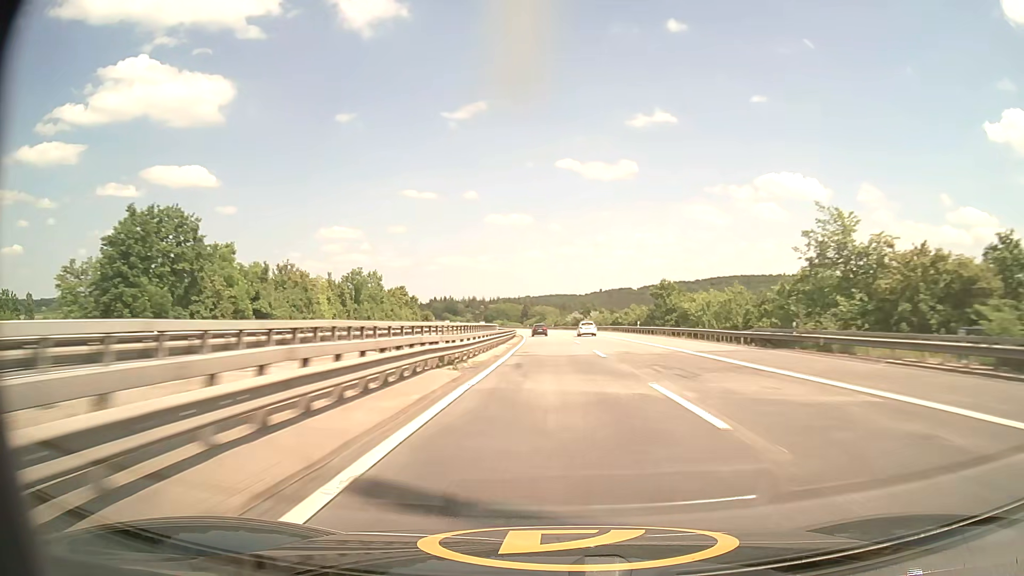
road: motorway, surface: asphalt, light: Day
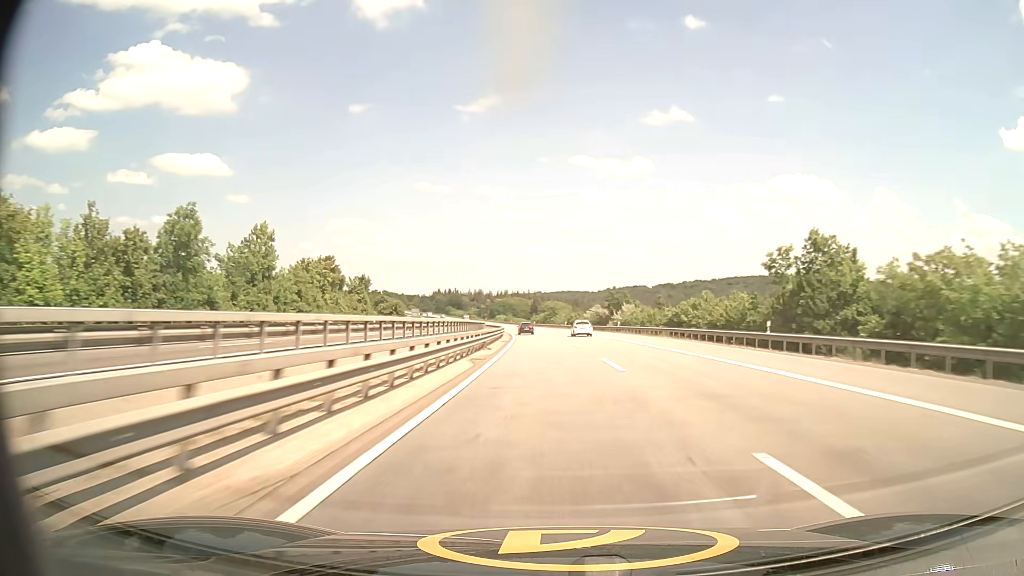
(-0.3, +43.9) m; -1°
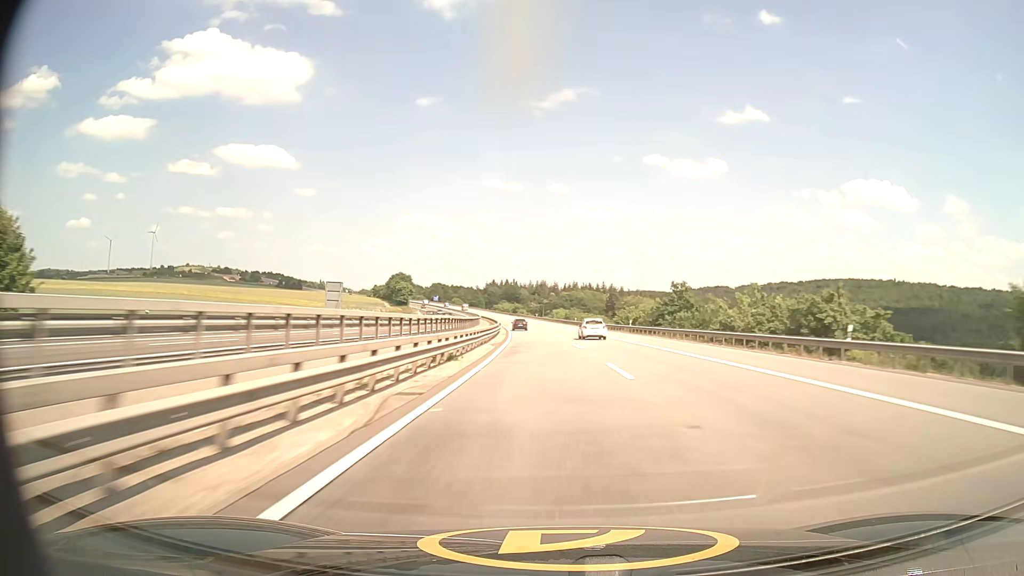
(-5.3, +110.8) m; -6°
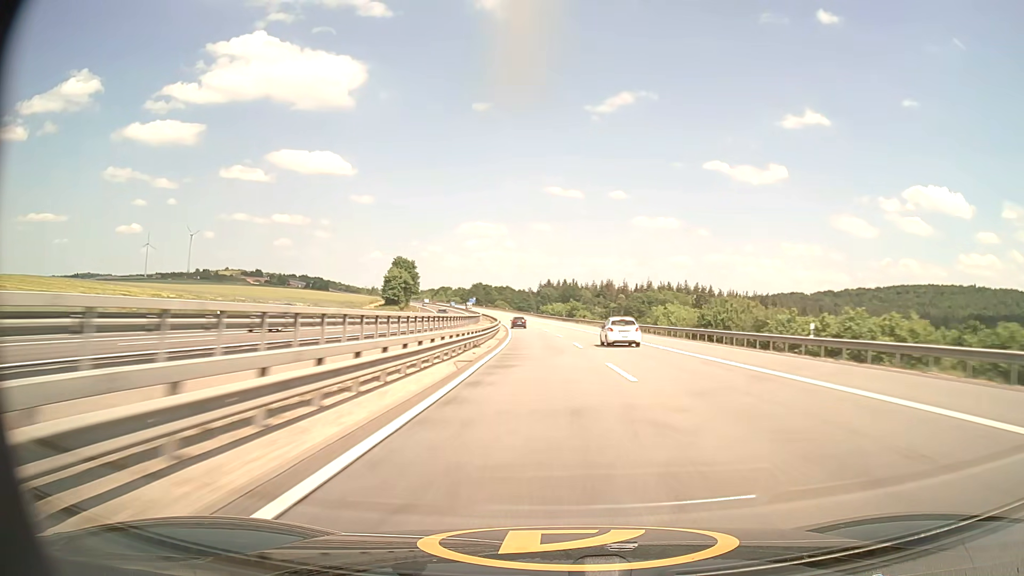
(-4.0, +90.9) m; -5°
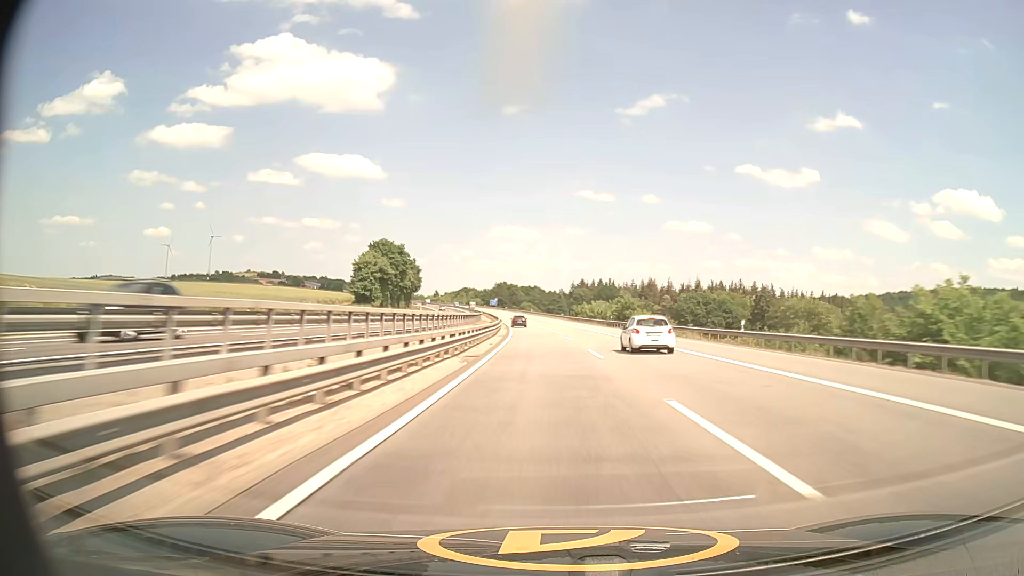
(-1.1, +46.0) m; -3°
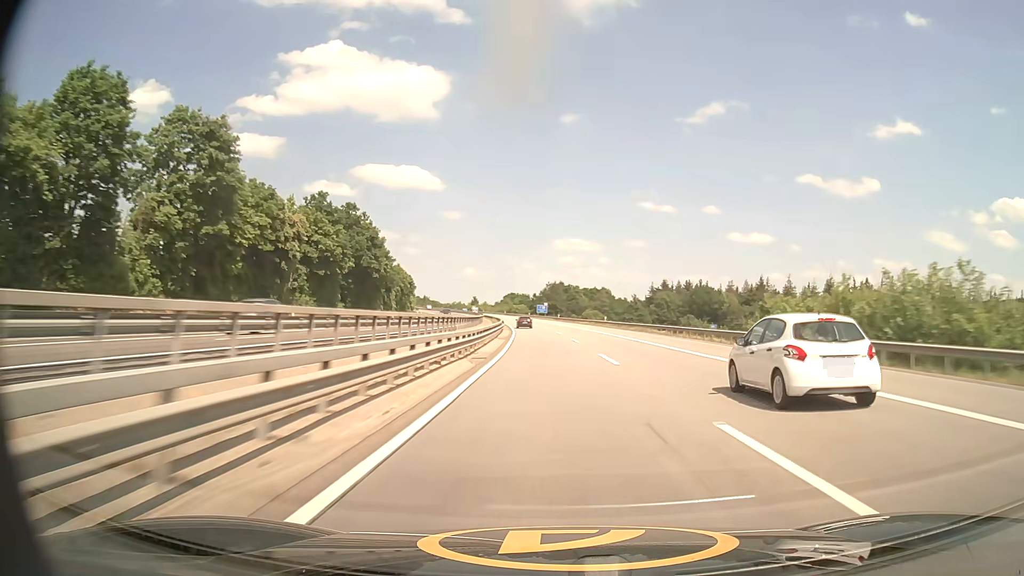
(-4.5, +92.3) m; -5°
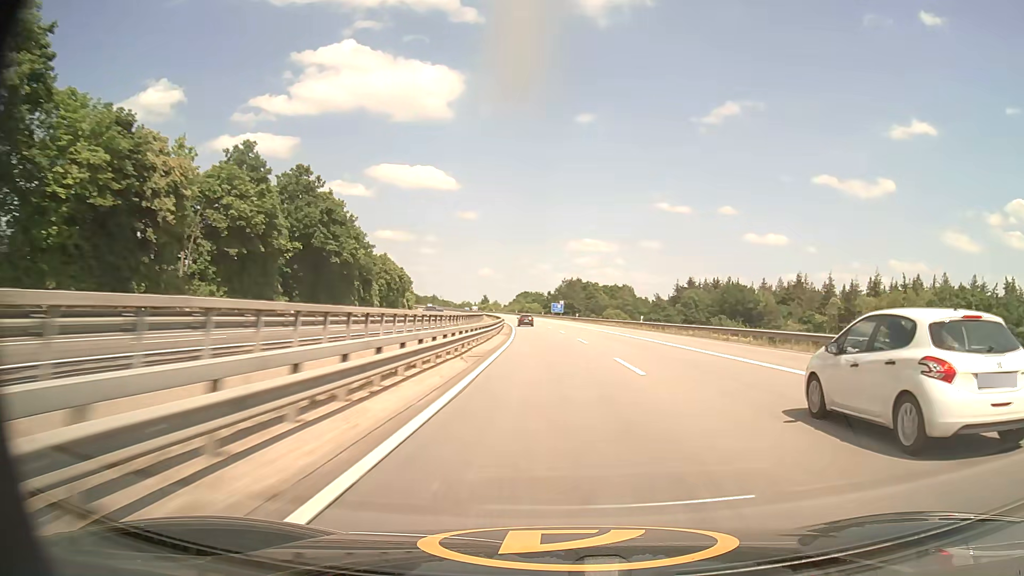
(-0.3, +23.1) m; -1°
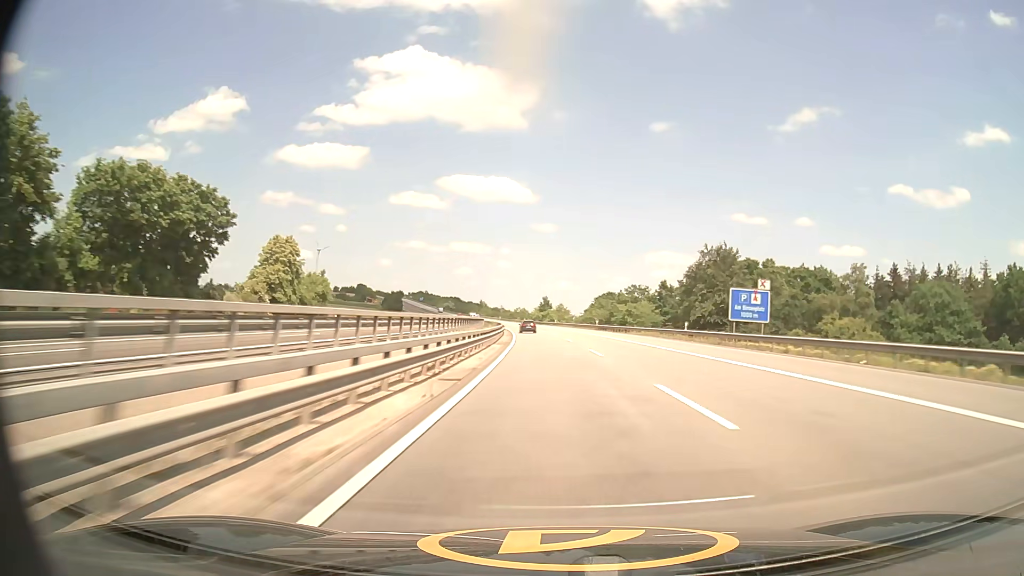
(-6.5, +115.4) m; -6°
(0, +10) (0, +20) (0, +30) (-1, +40) (-1, +50) (-2, +60) (-2, +70) (-3, +80) (-4, +90) (-5, +100) m
